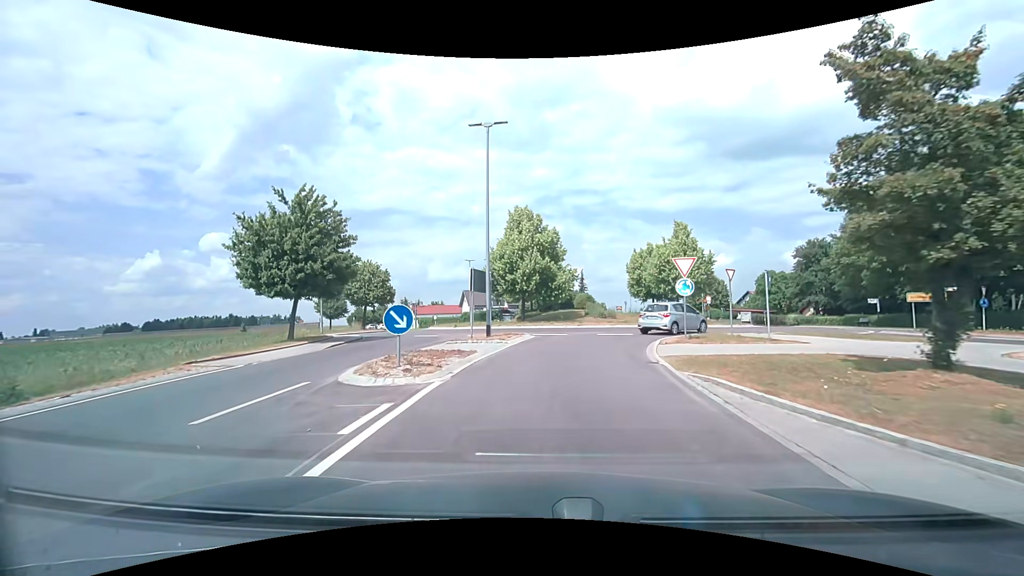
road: secondary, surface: asphalt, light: Day
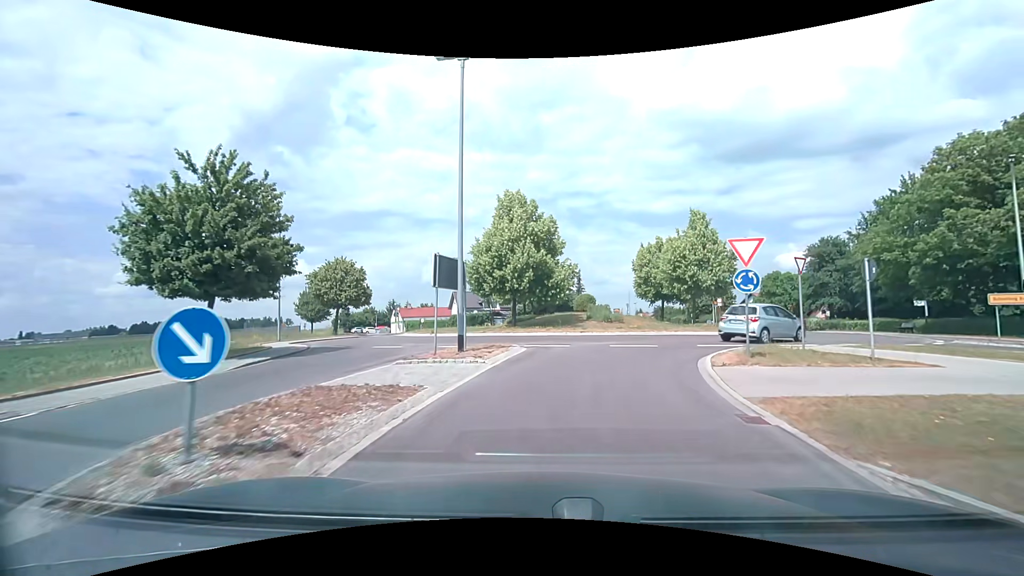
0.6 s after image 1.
(0.0, +5.7) m; 0°
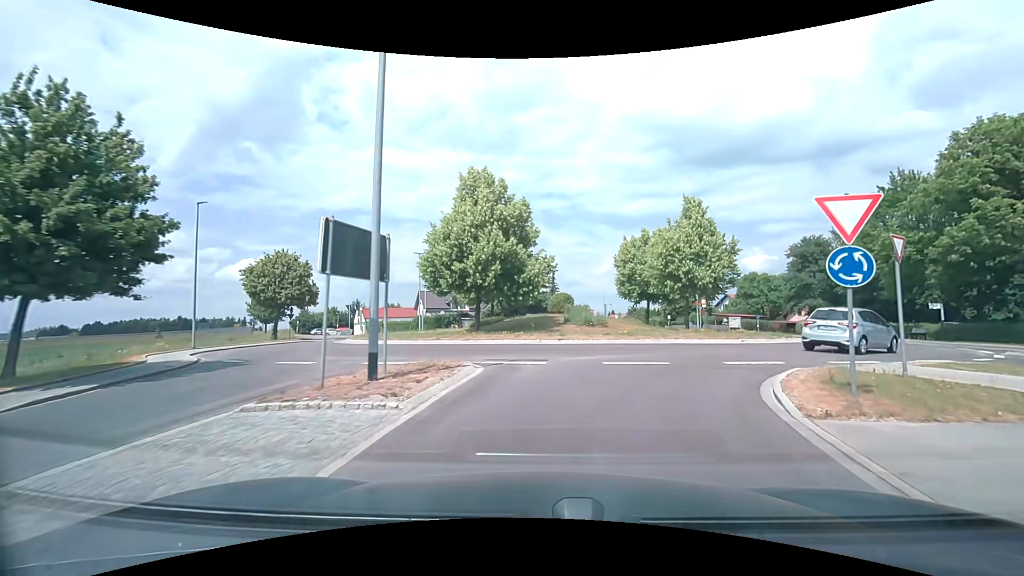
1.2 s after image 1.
(+0.1, +5.2) m; +3°
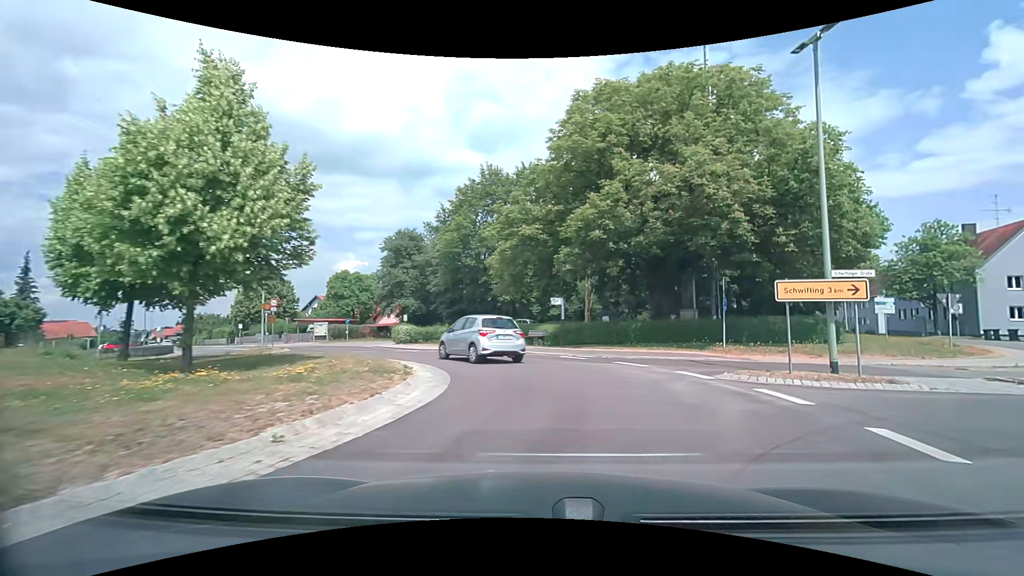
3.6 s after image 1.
(+5.5, +16.0) m; +45°
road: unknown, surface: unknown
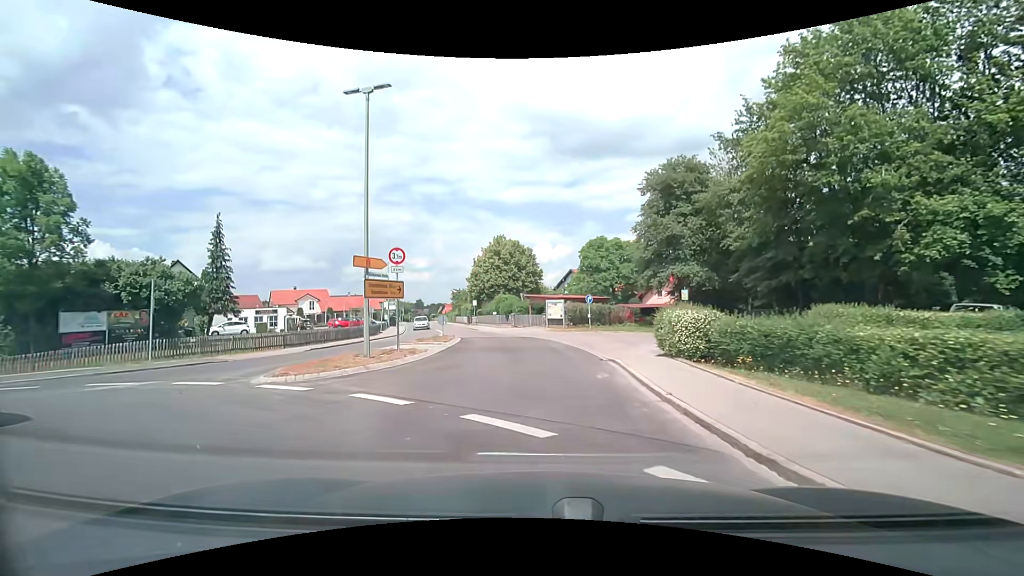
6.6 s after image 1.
(-5.4, +23.0) m; -31°
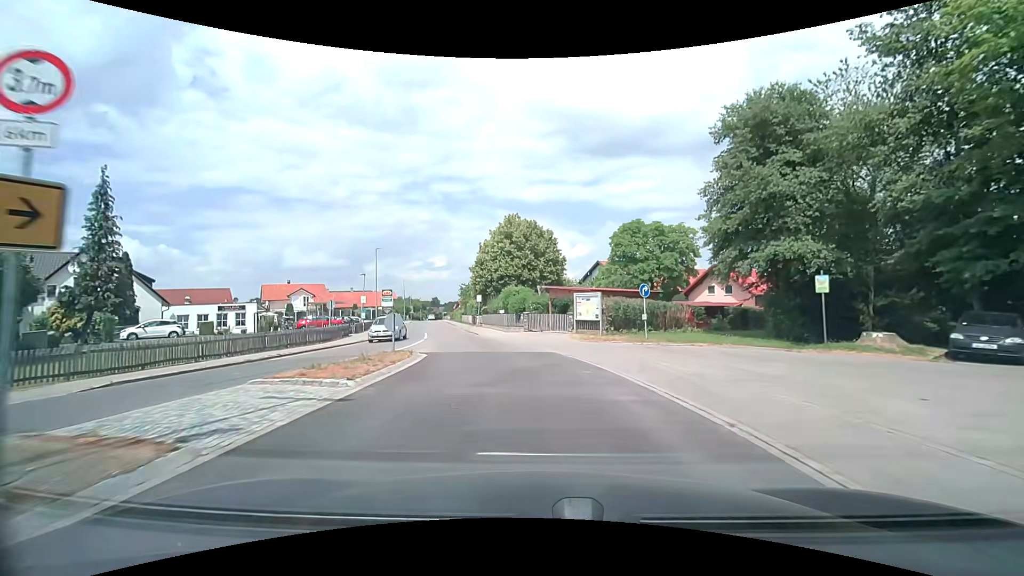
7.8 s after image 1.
(-0.2, +13.2) m; -1°
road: secondary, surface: asphalt
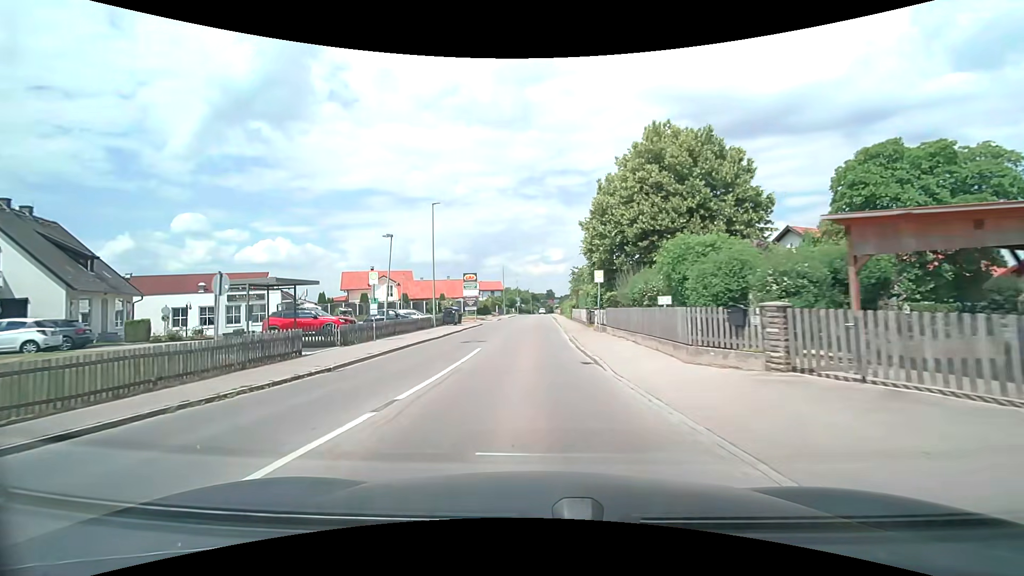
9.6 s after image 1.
(-2.5, +22.4) m; -14°
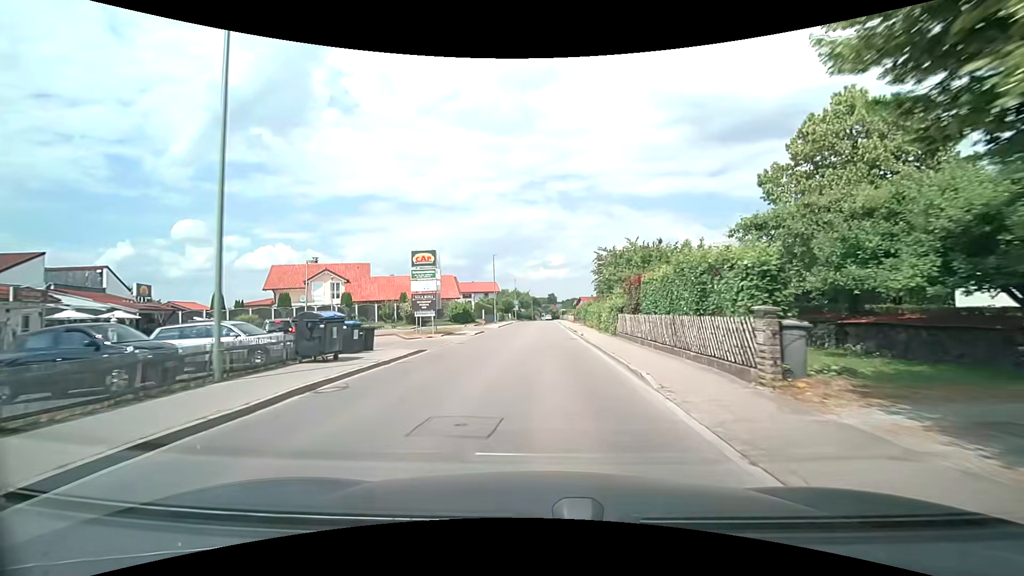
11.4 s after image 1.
(-0.4, +24.6) m; 0°
(0, +10) (0, +20) (+1, +30) (+1, +40) (+1, +50) (+1, +60) (+1, +70) (+1, +80) (+1, +90) (+2, +100) m
